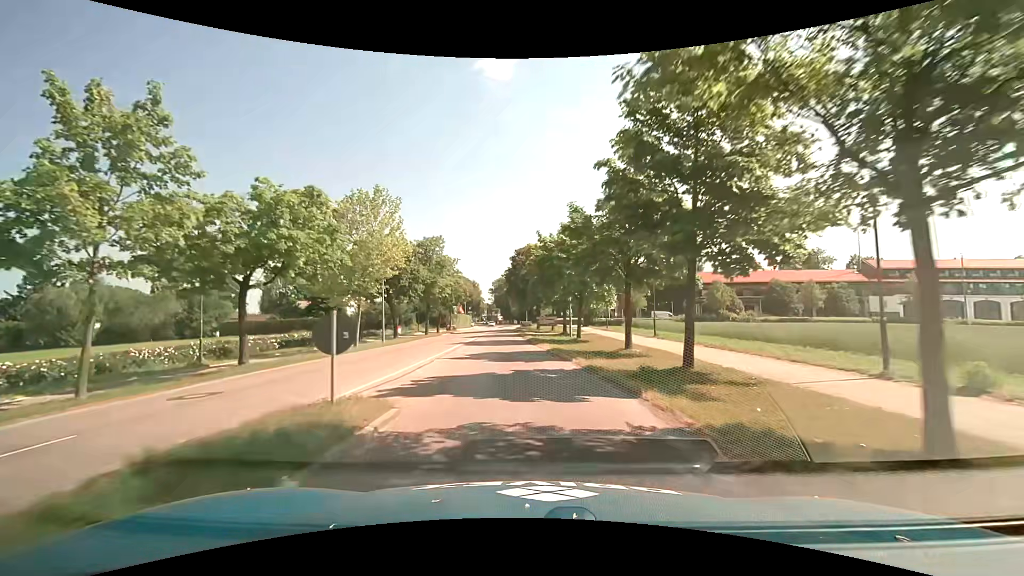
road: tertiary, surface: asphalt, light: Day
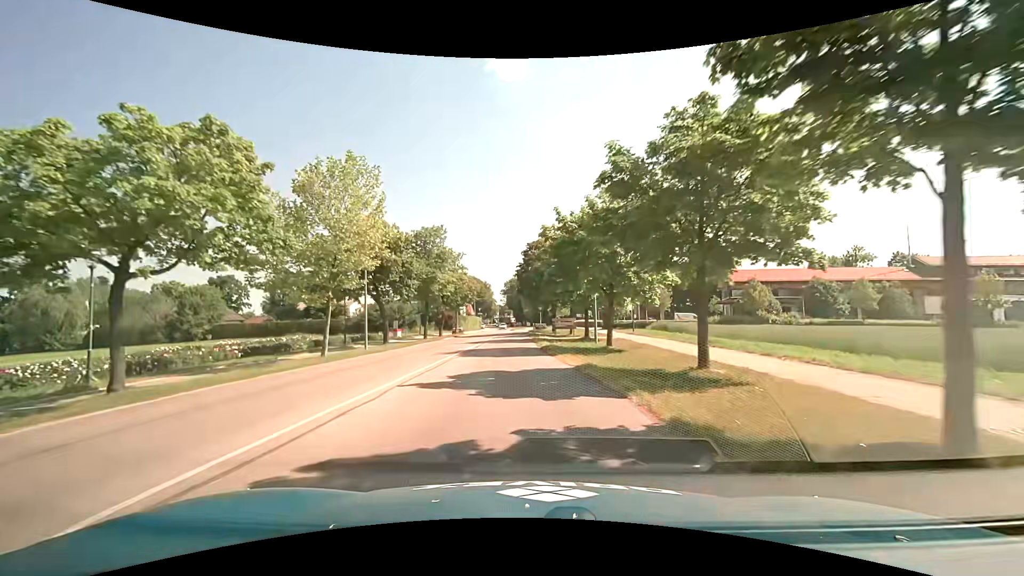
(-0.1, +7.0) m; -2°
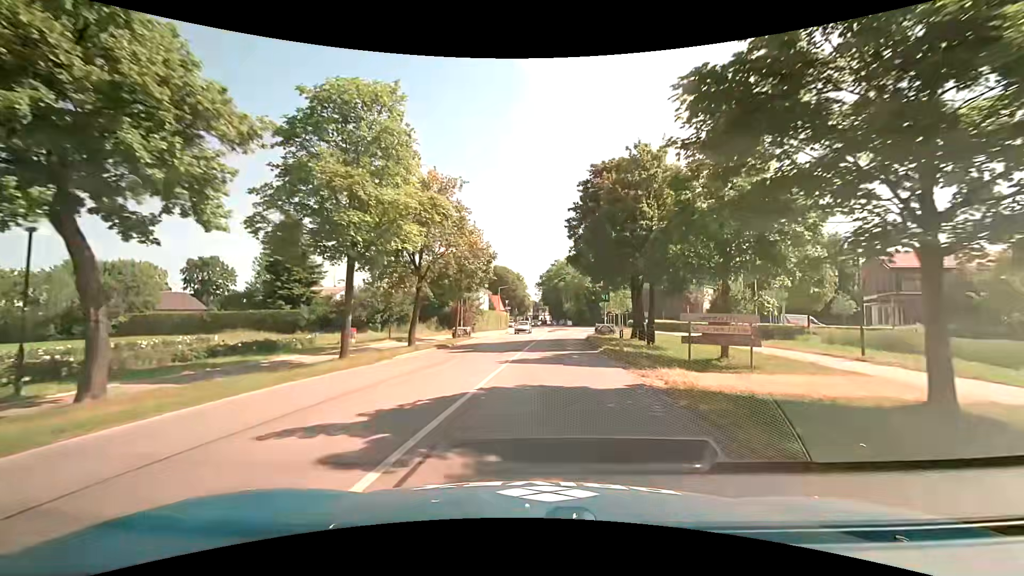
(-1.4, +27.7) m; -5°
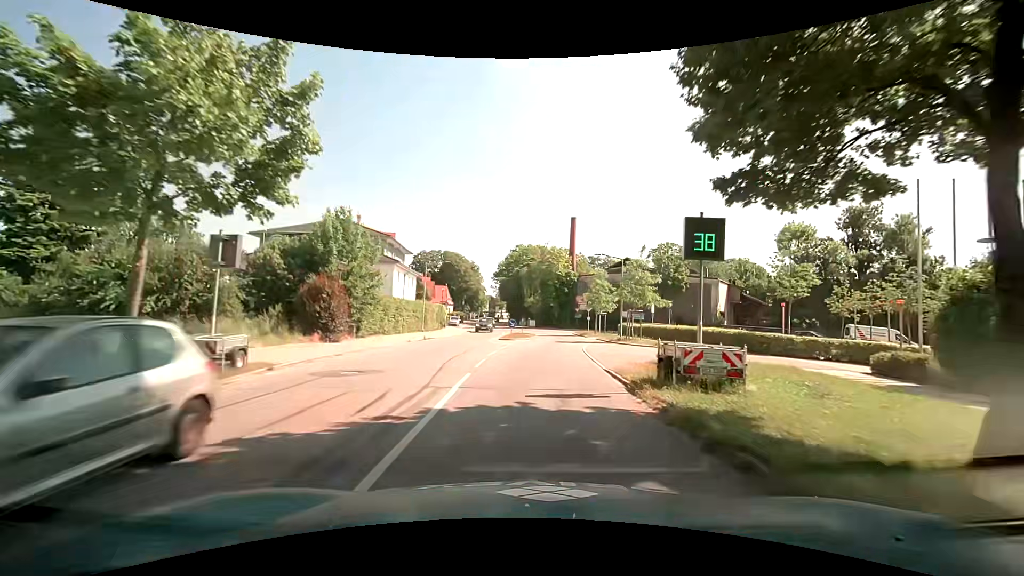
(+1.6, +27.2) m; +5°
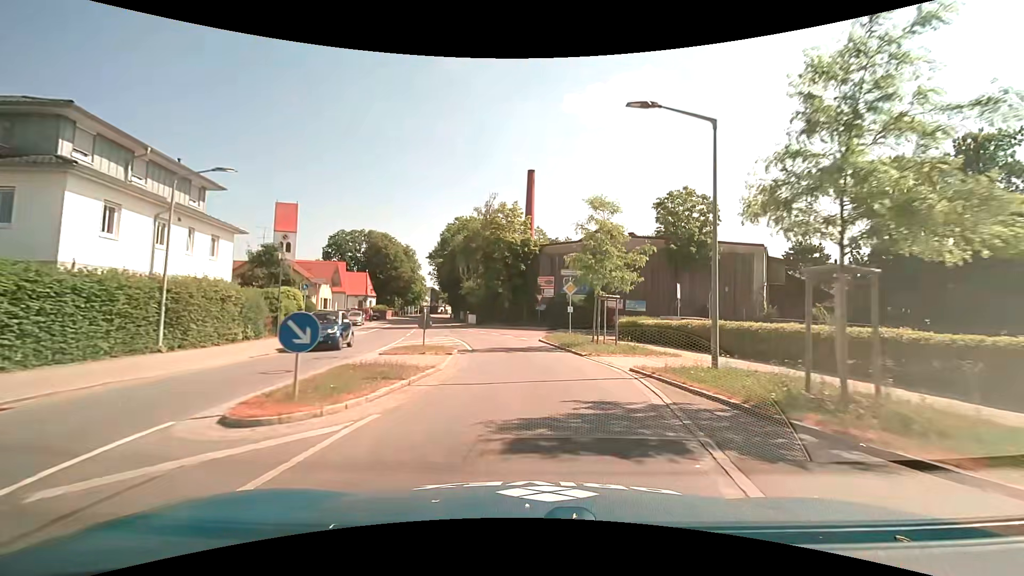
(+1.5, +26.7) m; +6°
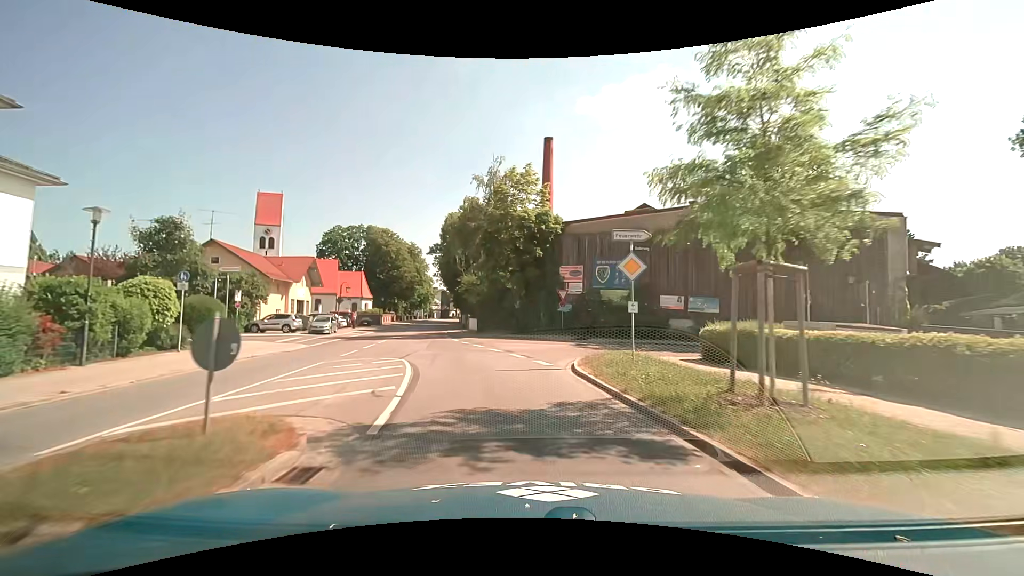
(-0.1, +13.1) m; -2°
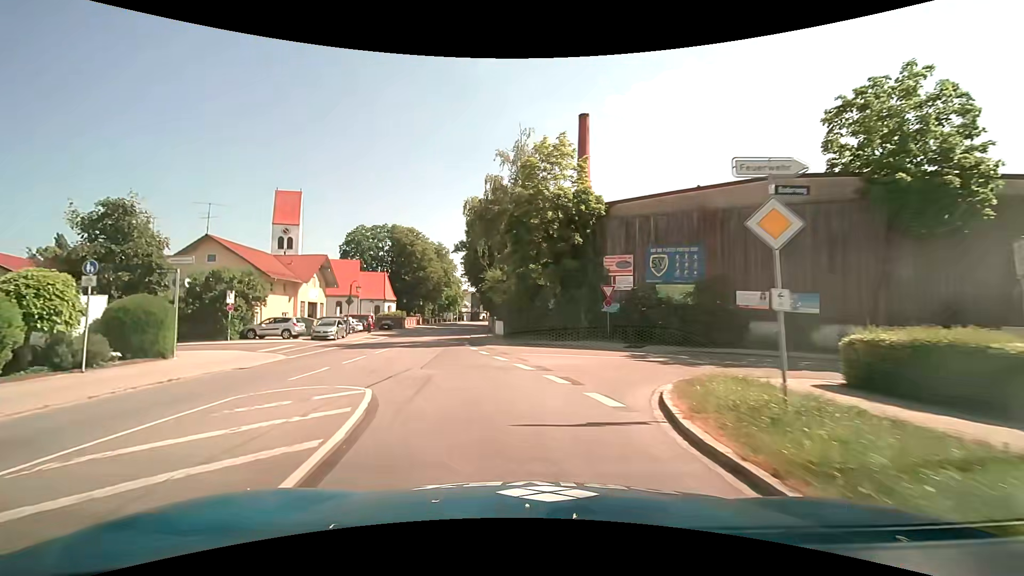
(-0.1, +6.3) m; -3°
